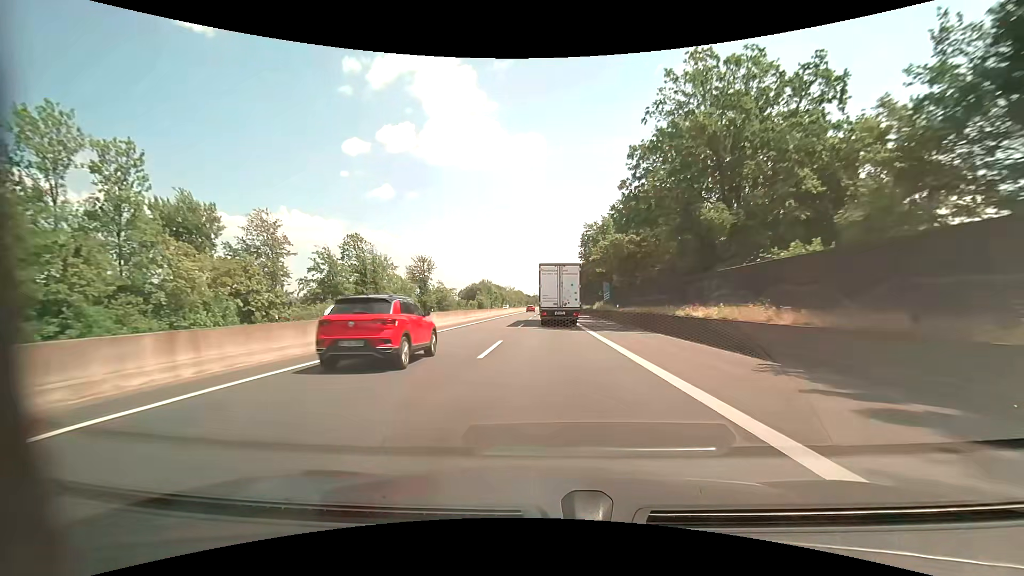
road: motorway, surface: asphalt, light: Day
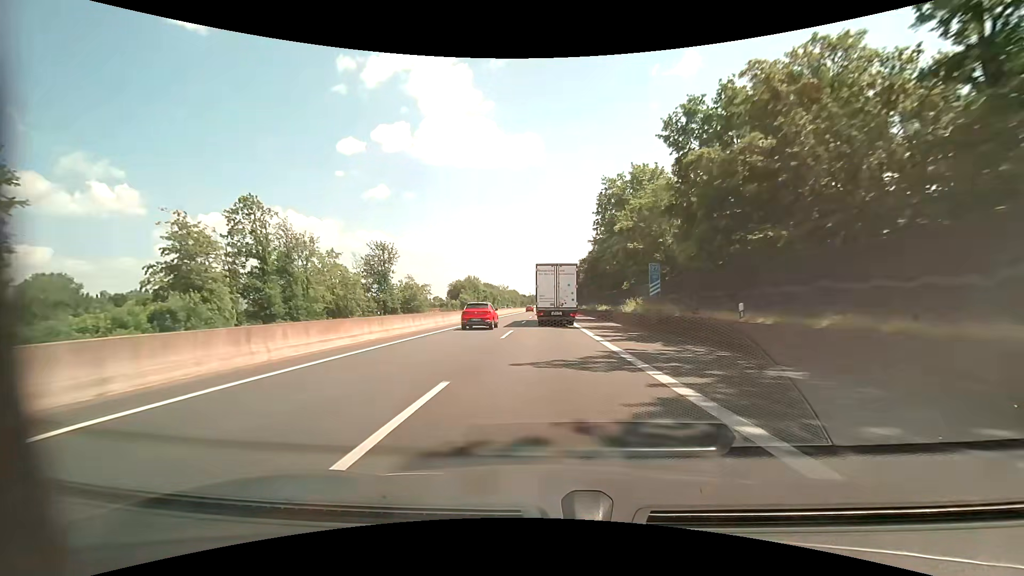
(+0.1, +27.9) m; 0°
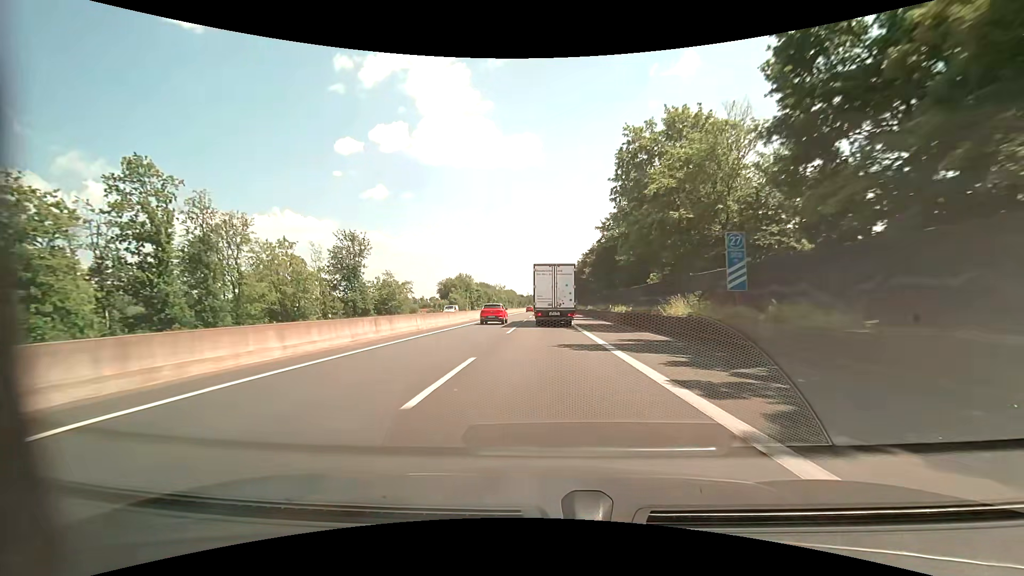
(0.0, +14.0) m; 0°
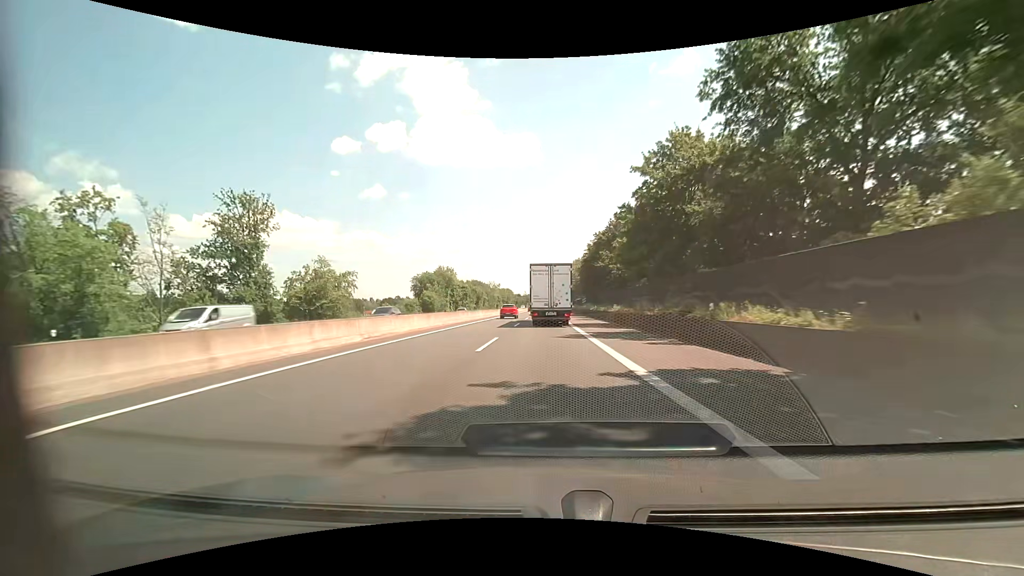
(+0.1, +27.9) m; 0°
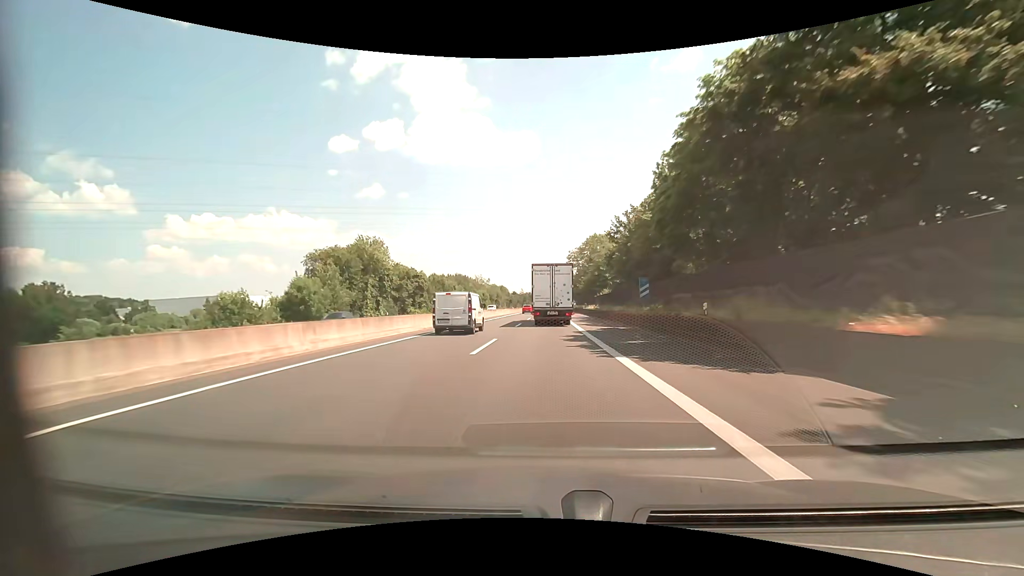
(+0.2, +55.0) m; 0°
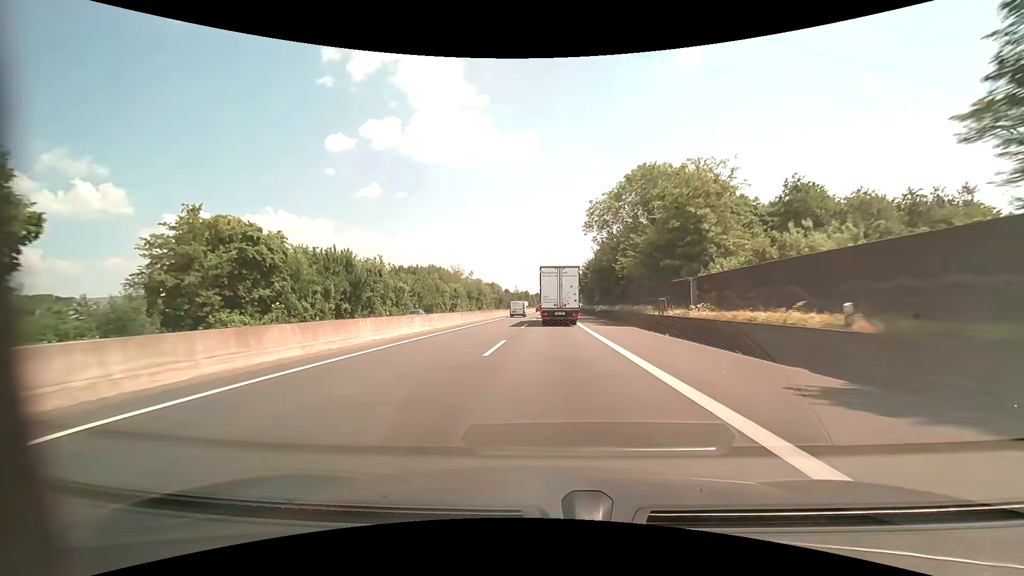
(0.0, +54.3) m; 0°
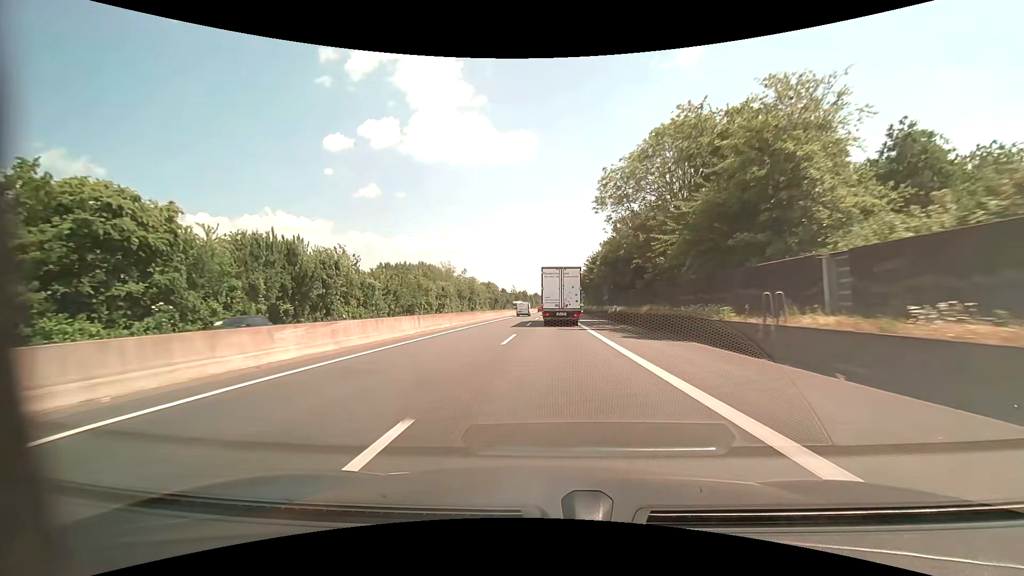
(0.0, +13.7) m; 0°
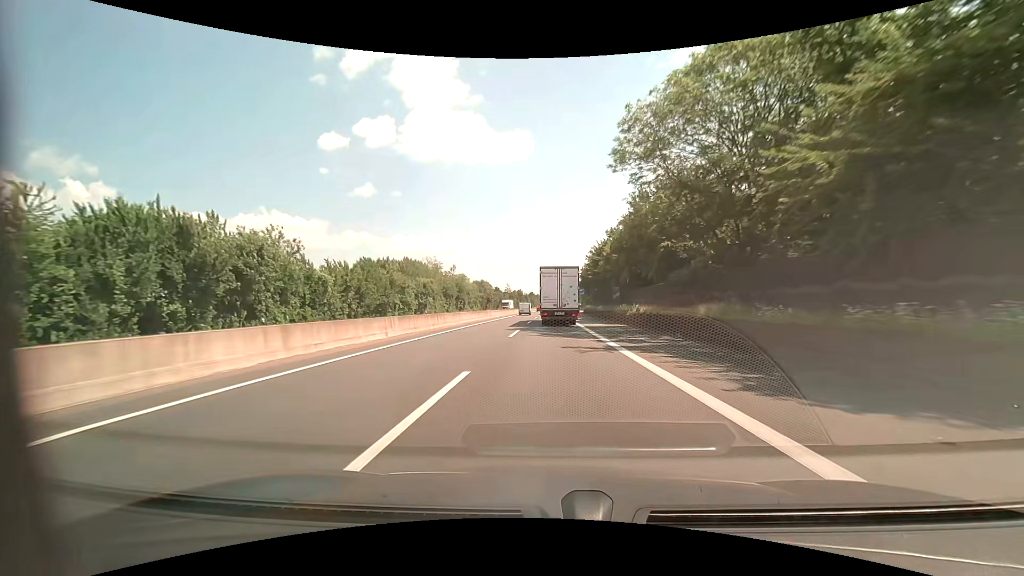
(+0.1, +13.9) m; +1°
(0, +10) (0, +20) (0, +30) (0, +40) (0, +50) (+1, +60) (+1, +70) (+1, +80) (+1, +90) (+1, +100) m
